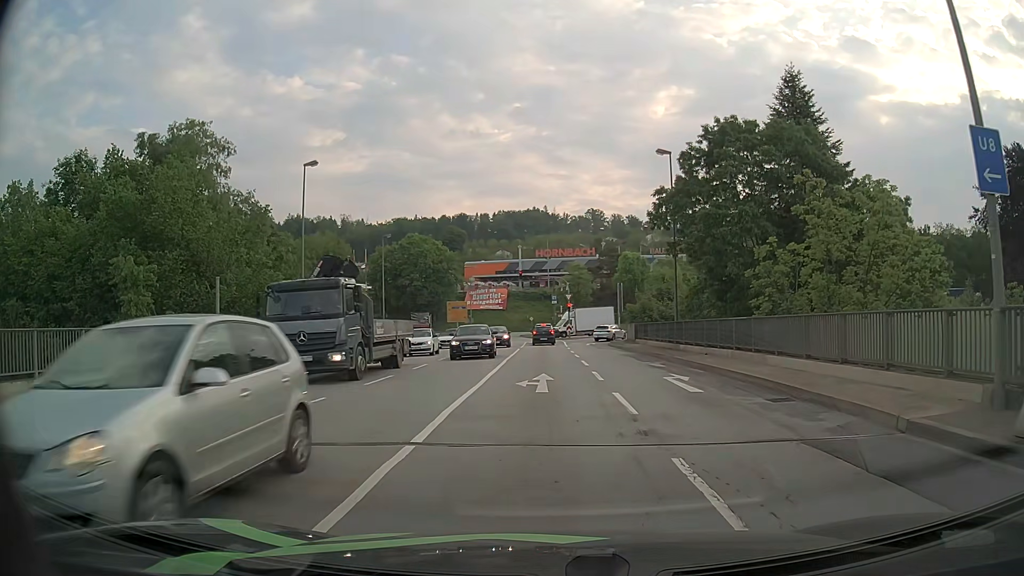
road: primary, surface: asphalt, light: Day
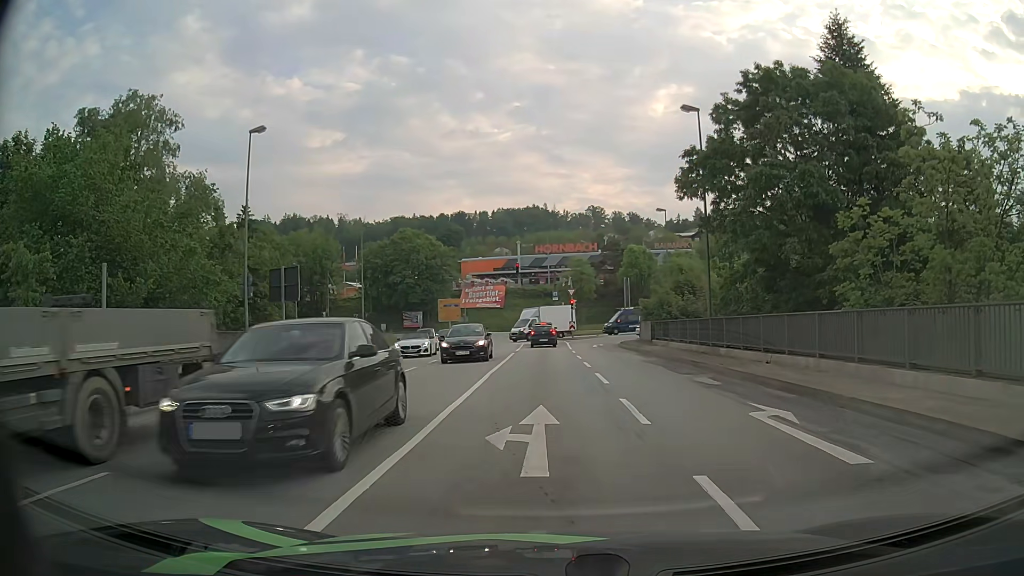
(+0.1, +7.1) m; 0°
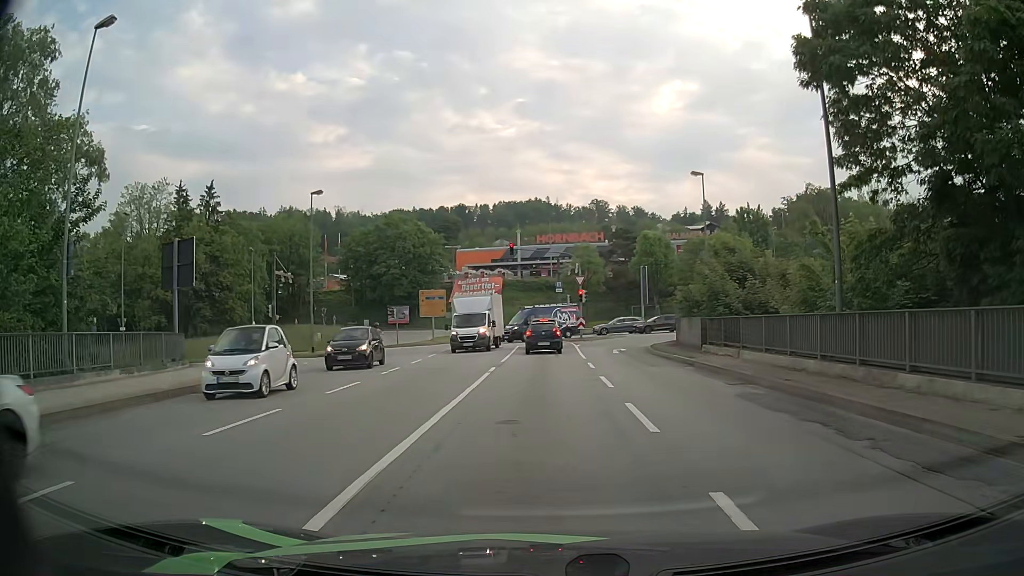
(0.0, +12.5) m; 0°
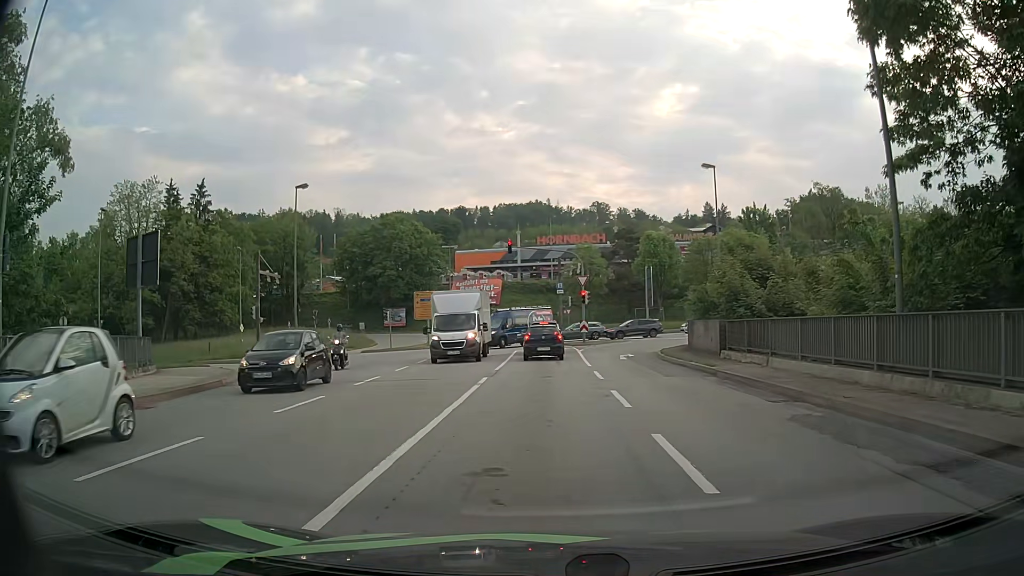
(0.0, +2.9) m; -1°
(0, +10) (0, +20) (0, +30) (-1, +40) (-2, +50) (-3, +60) (-5, +70) (-8, +79) (-13, +88) (-21, +93) m
